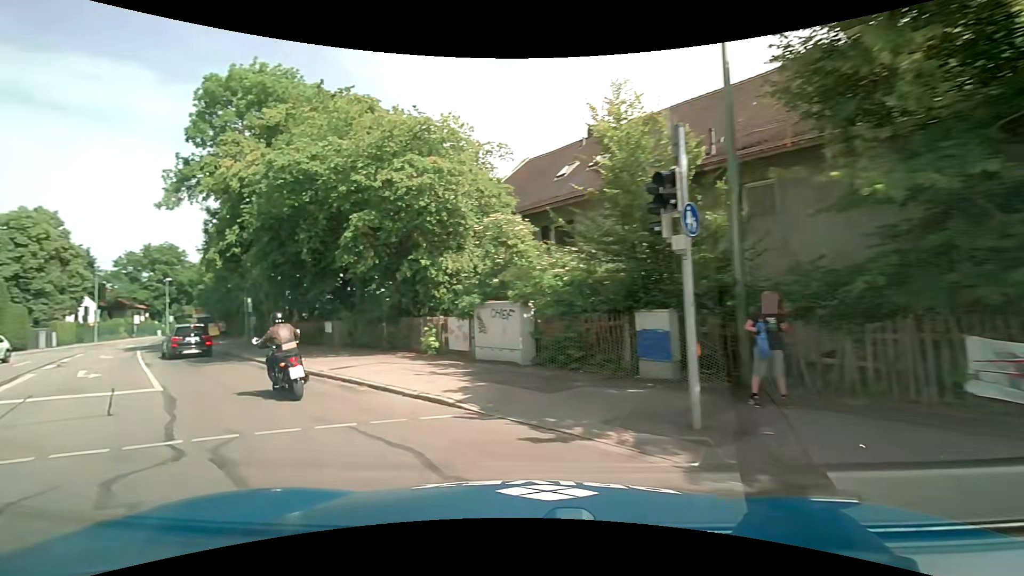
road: tertiary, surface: asphalt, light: Day
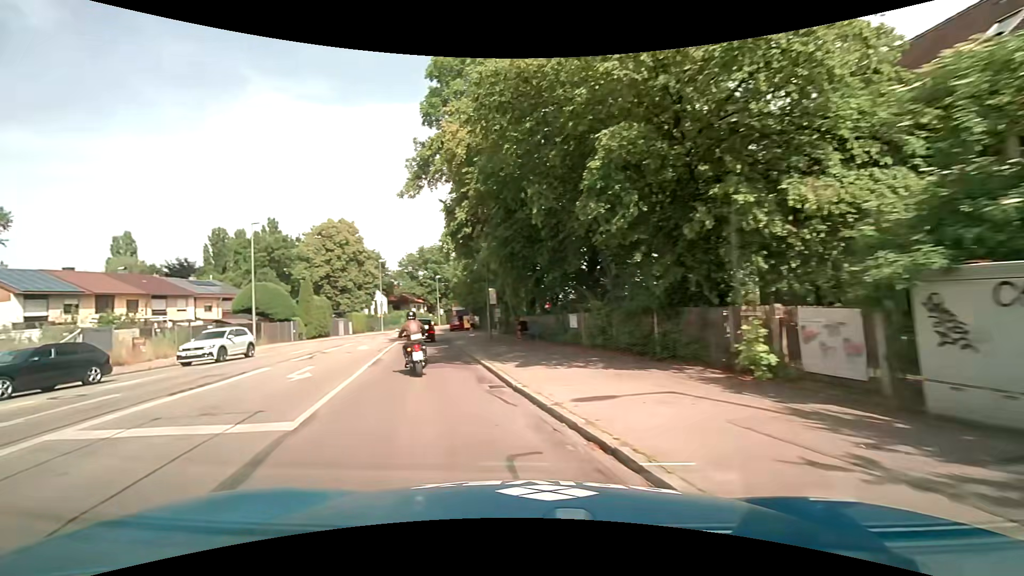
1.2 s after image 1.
(-1.8, +7.4) m; -27°
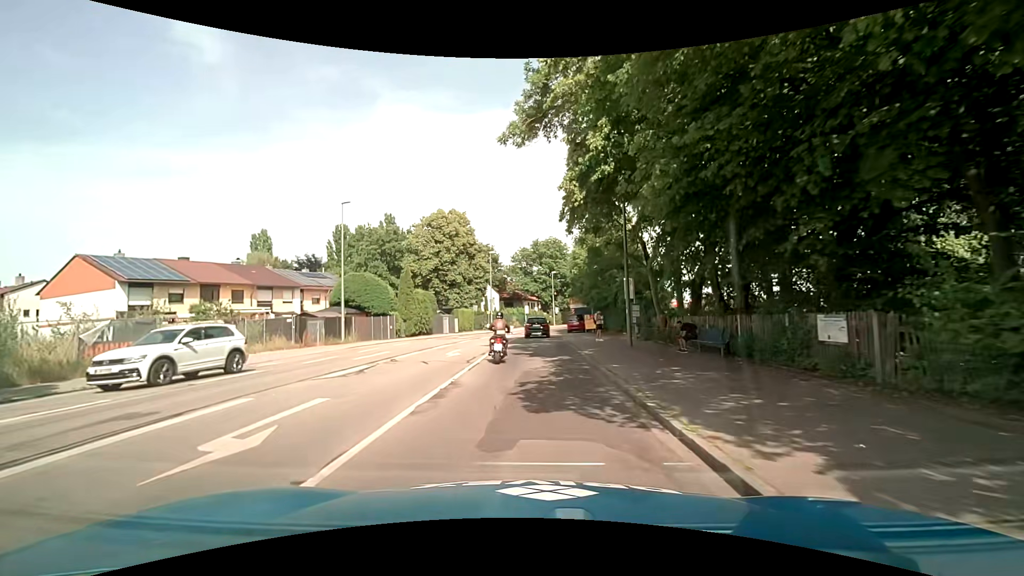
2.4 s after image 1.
(-1.5, +9.2) m; -14°
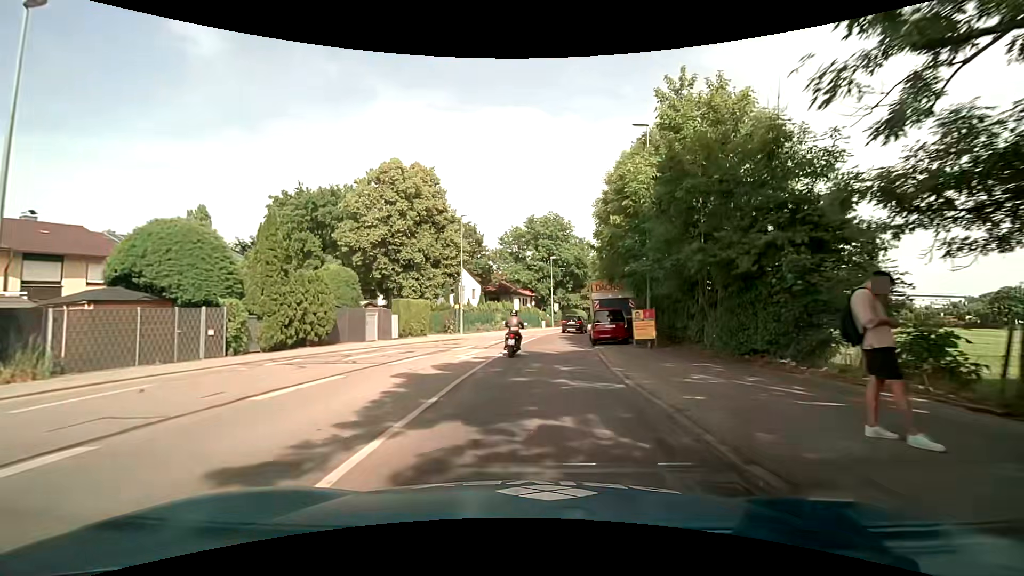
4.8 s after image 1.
(-0.1, +23.4) m; 0°
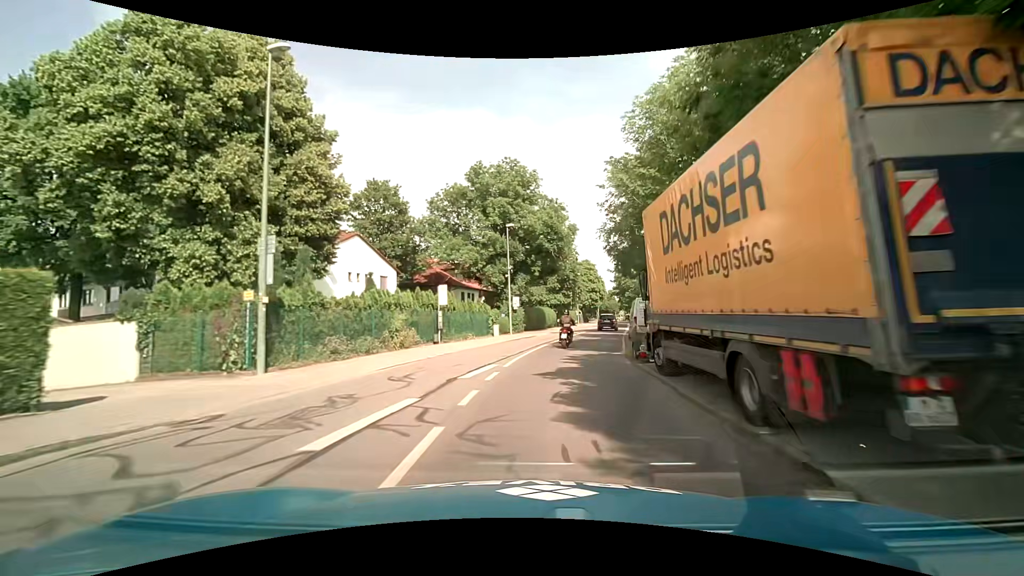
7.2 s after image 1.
(+1.1, +26.9) m; +6°
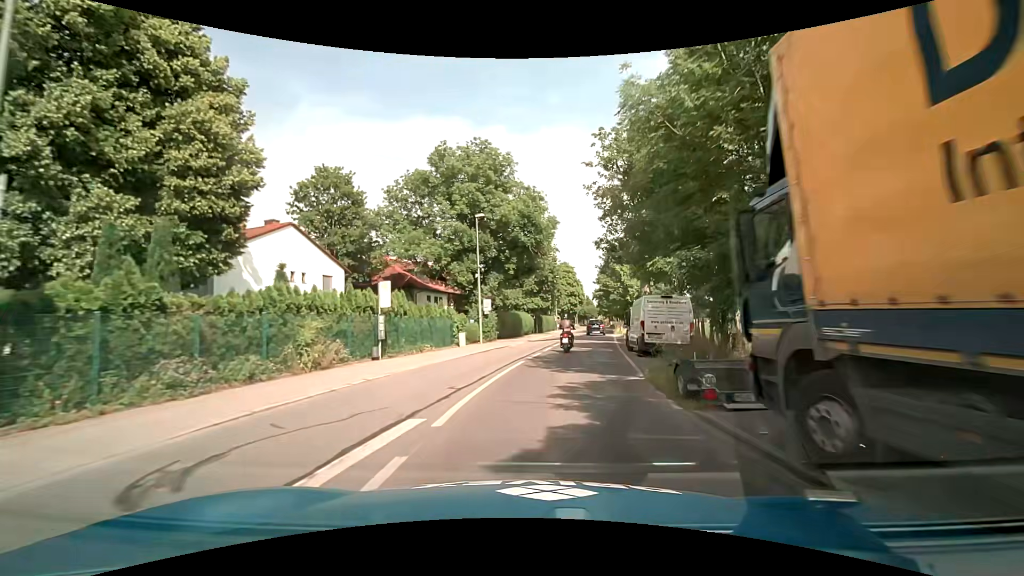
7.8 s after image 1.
(+0.2, +7.1) m; +2°
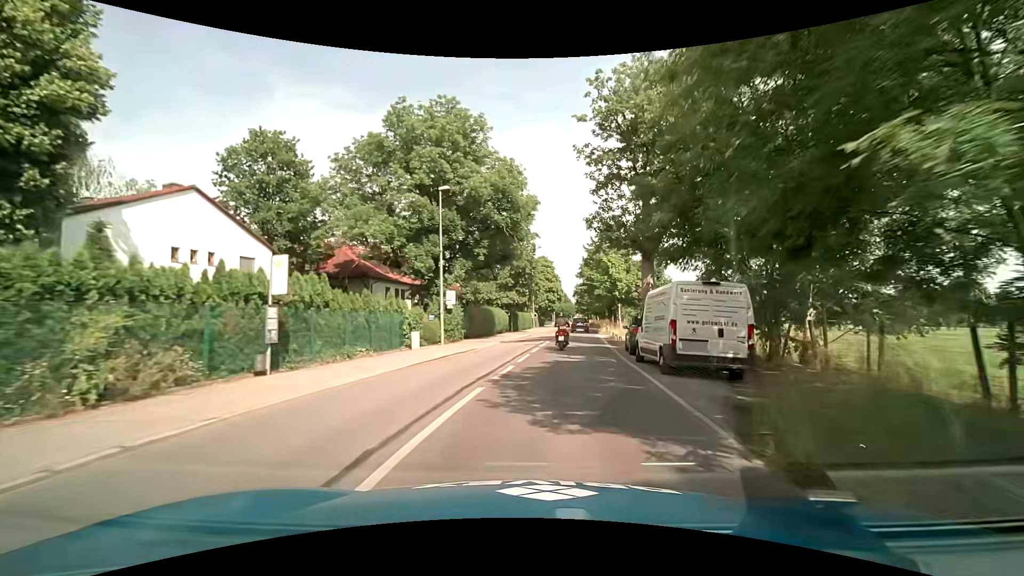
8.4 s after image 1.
(+0.1, +7.3) m; +2°
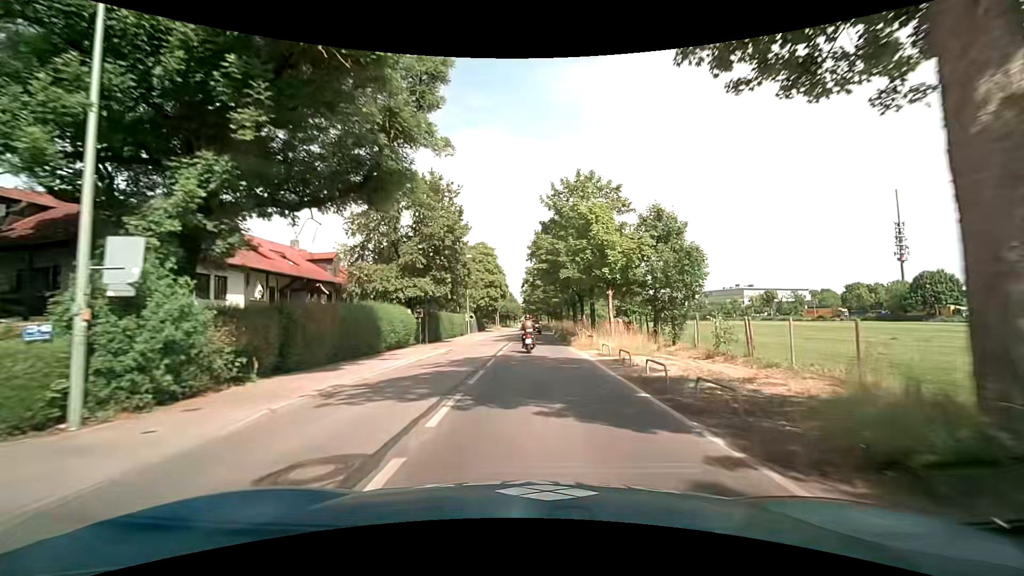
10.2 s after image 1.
(+1.8, +22.7) m; +7°
(0, +10) (0, +20) (0, +30) (+1, +40) (+1, +50) (+1, +60) (+1, +70) (+1, +80) (+1, +90) (0, +100) m
